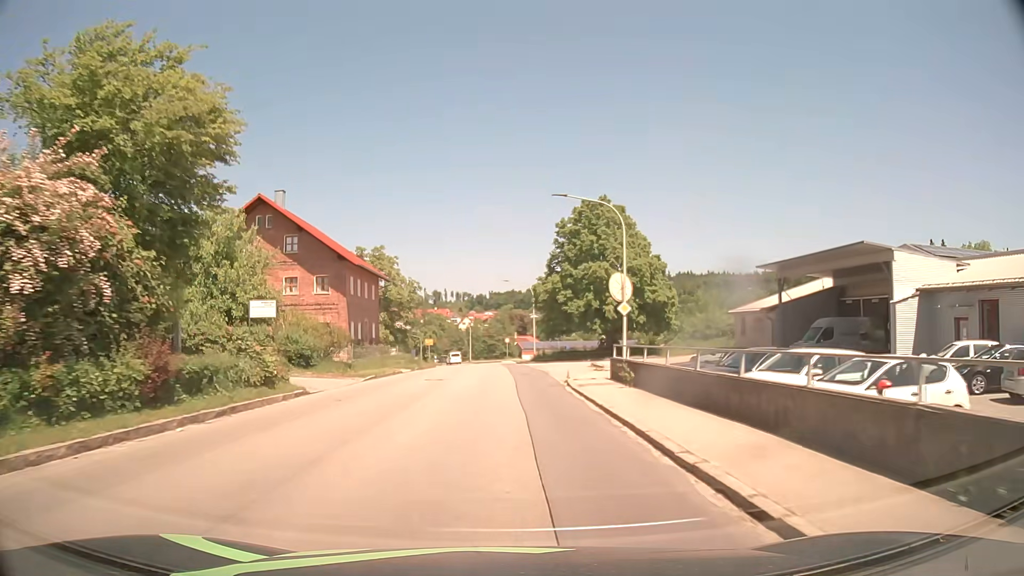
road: tertiary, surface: asphalt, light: Day
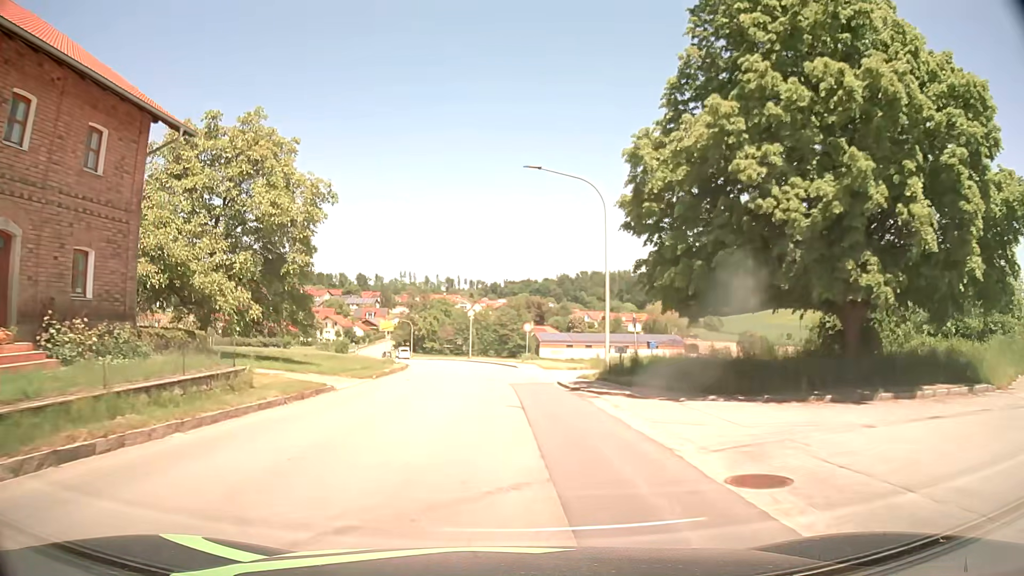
(-0.3, +38.1) m; -1°
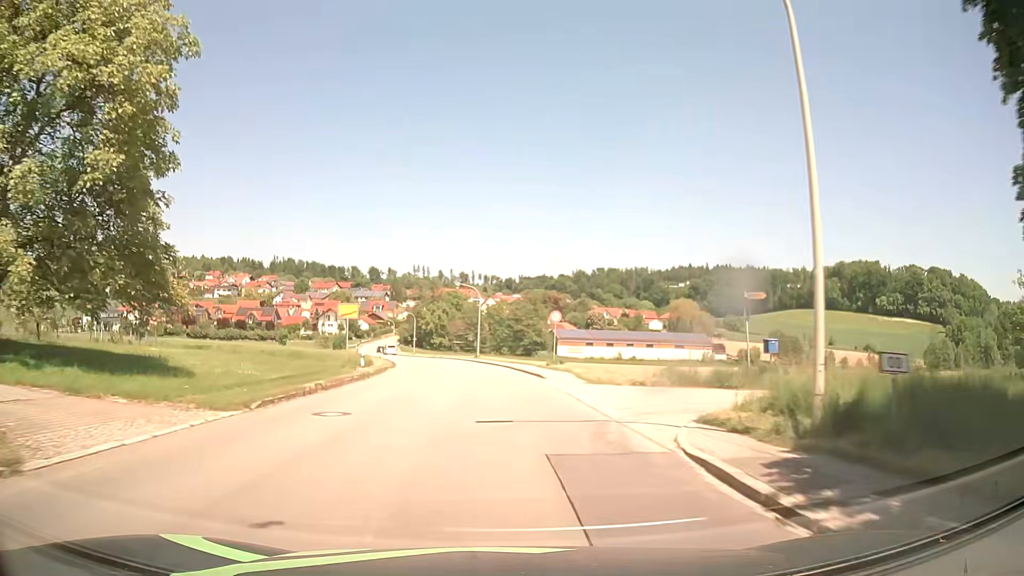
(-0.1, +15.4) m; -1°
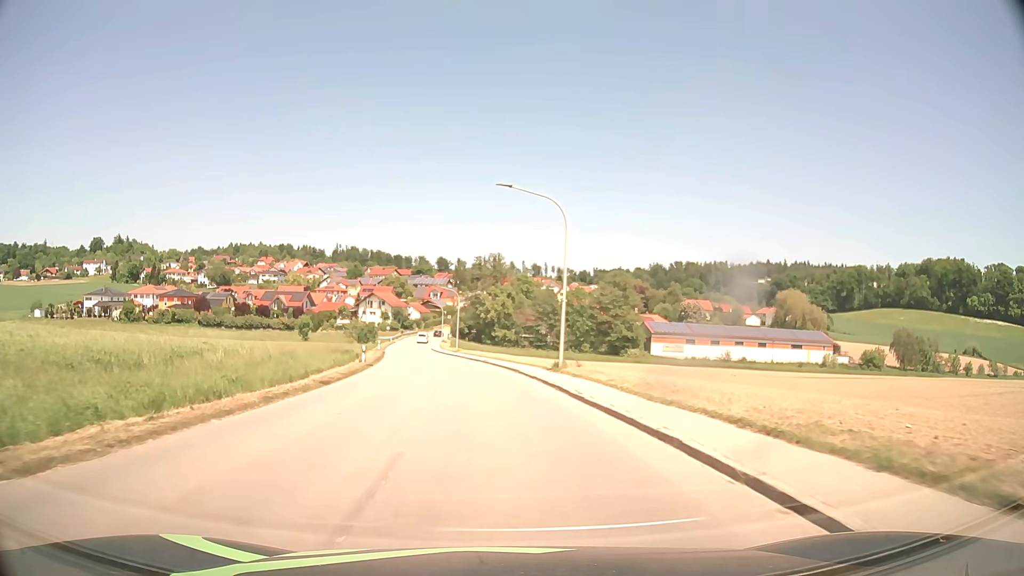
(-1.7, +38.5) m; -6°
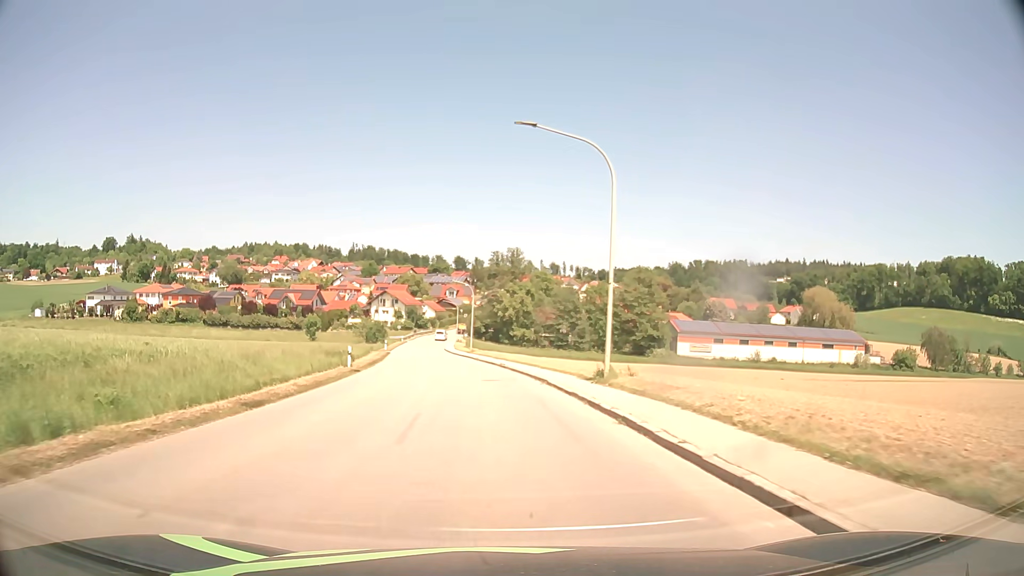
(-0.1, +7.7) m; -2°
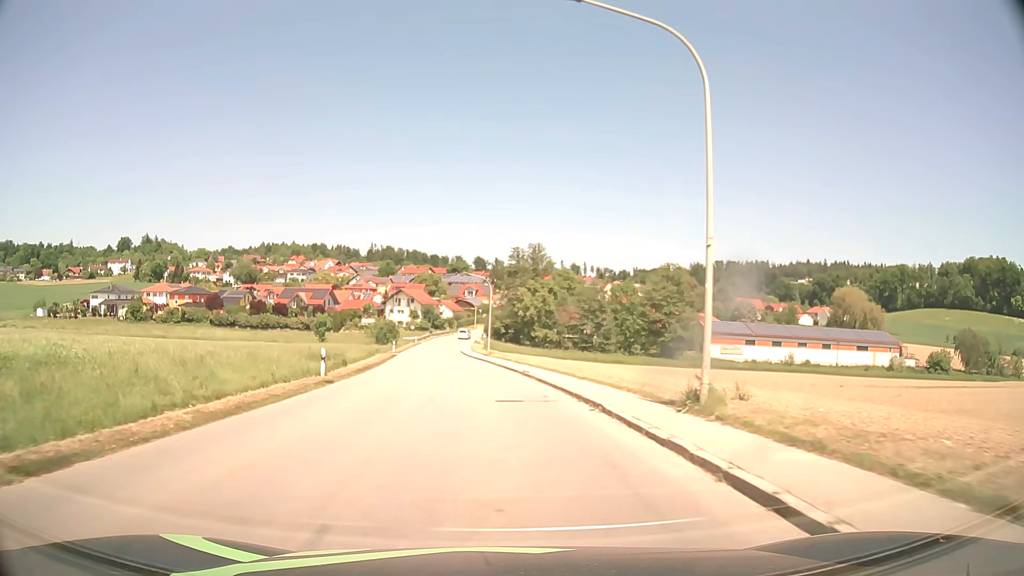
(-0.1, +7.7) m; -2°
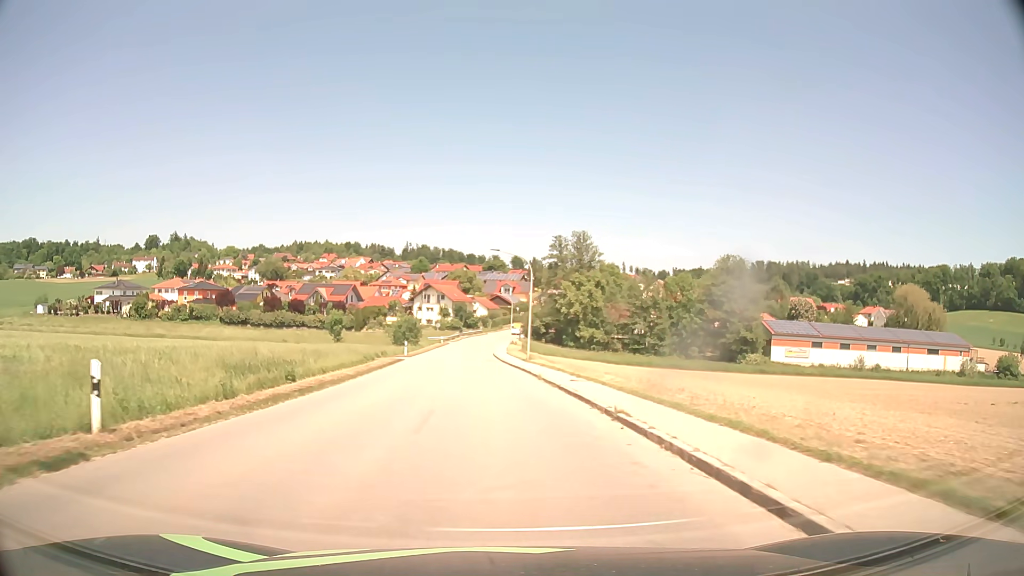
(-0.4, +15.3) m; -3°
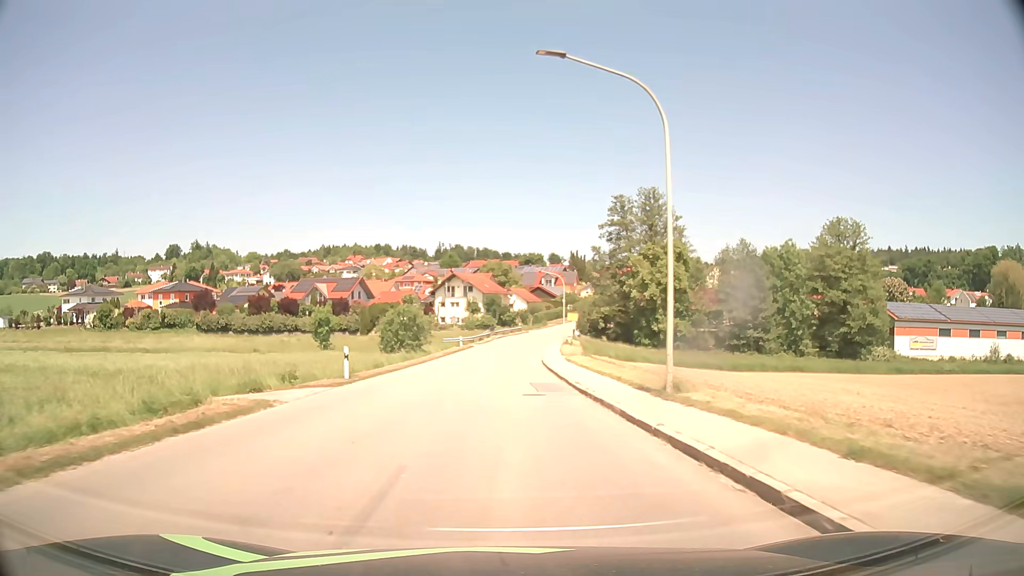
(-1.1, +30.5) m; -4°
(0, +10) (0, +20) (0, +30) (0, +40) (0, +50) (+1, +60) (+2, +70) (+4, +80) (+6, +90) (+8, +99) m
